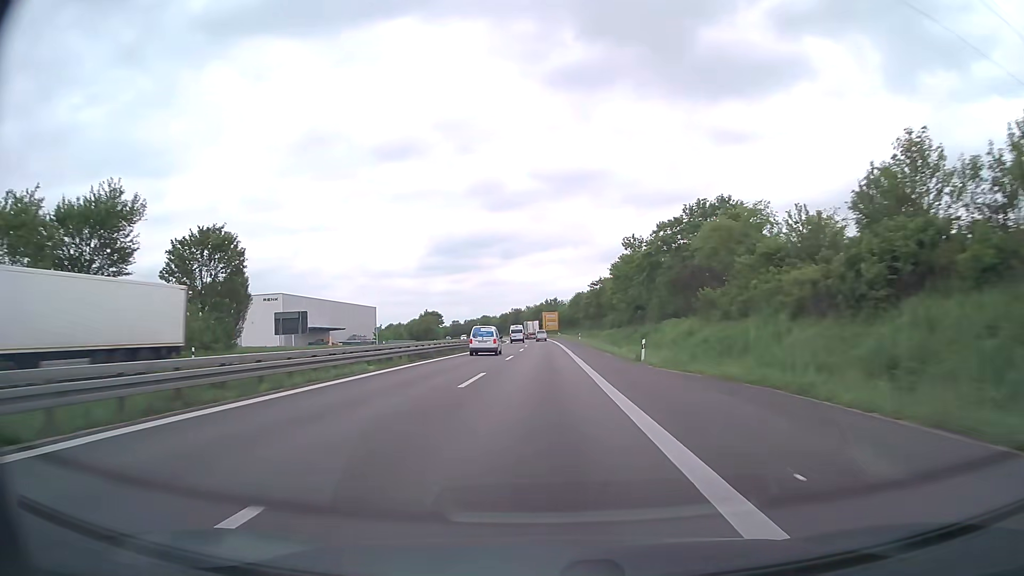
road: trunk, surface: asphalt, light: Day
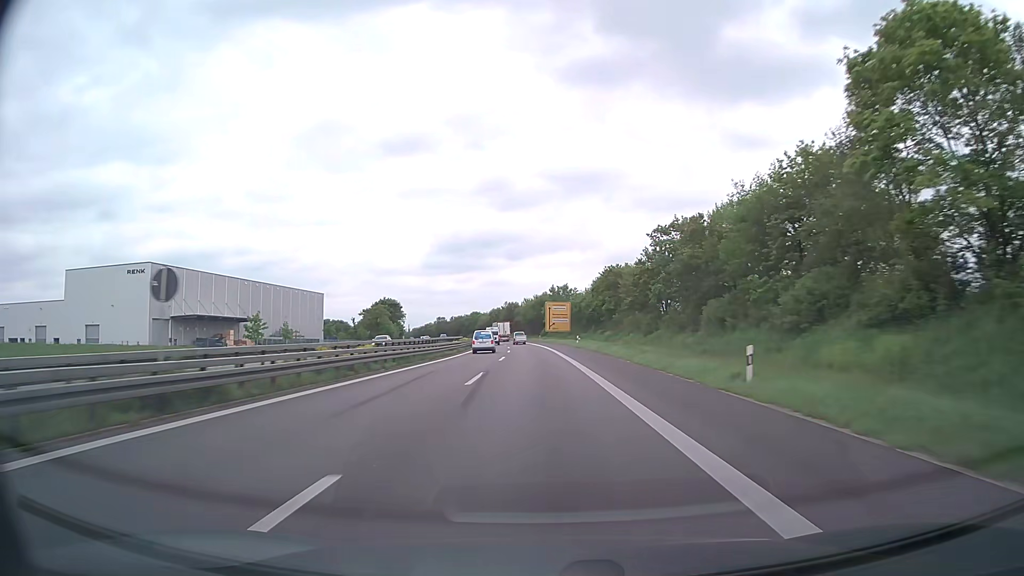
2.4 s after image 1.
(-0.1, +71.1) m; 0°
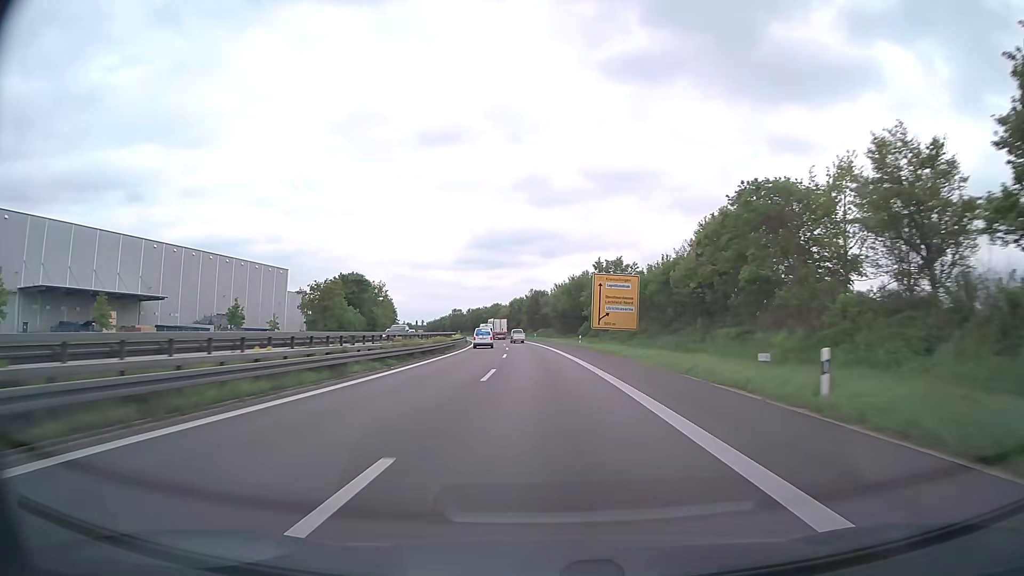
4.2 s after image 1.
(-1.2, +53.4) m; -3°
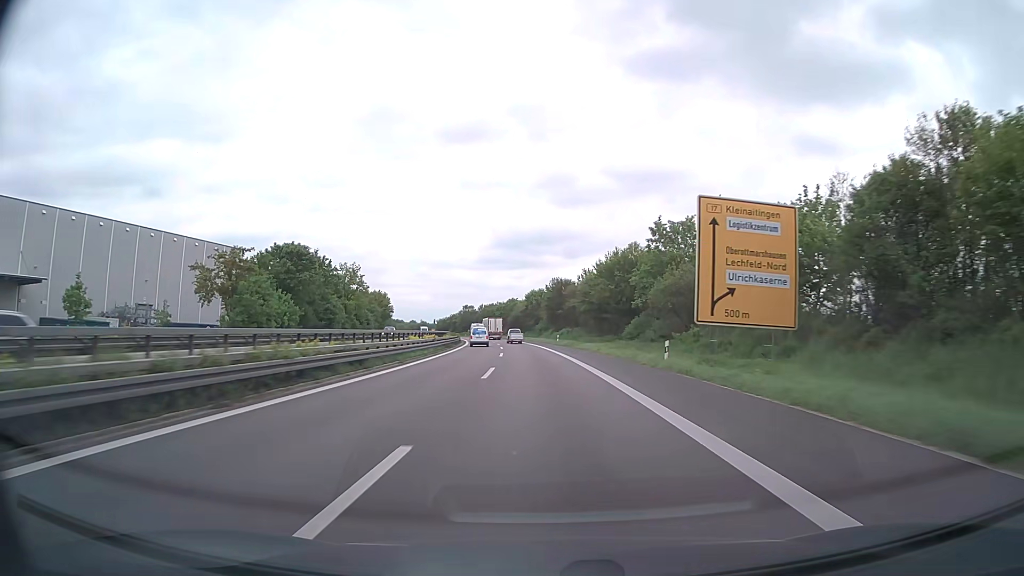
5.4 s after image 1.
(-0.4, +35.5) m; -2°
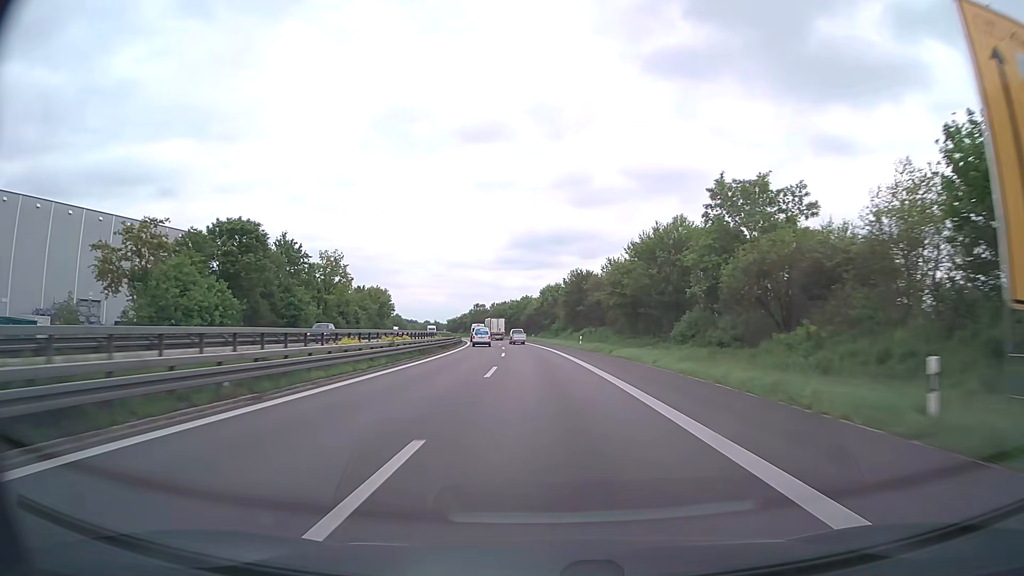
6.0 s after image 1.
(-0.2, +17.7) m; -1°
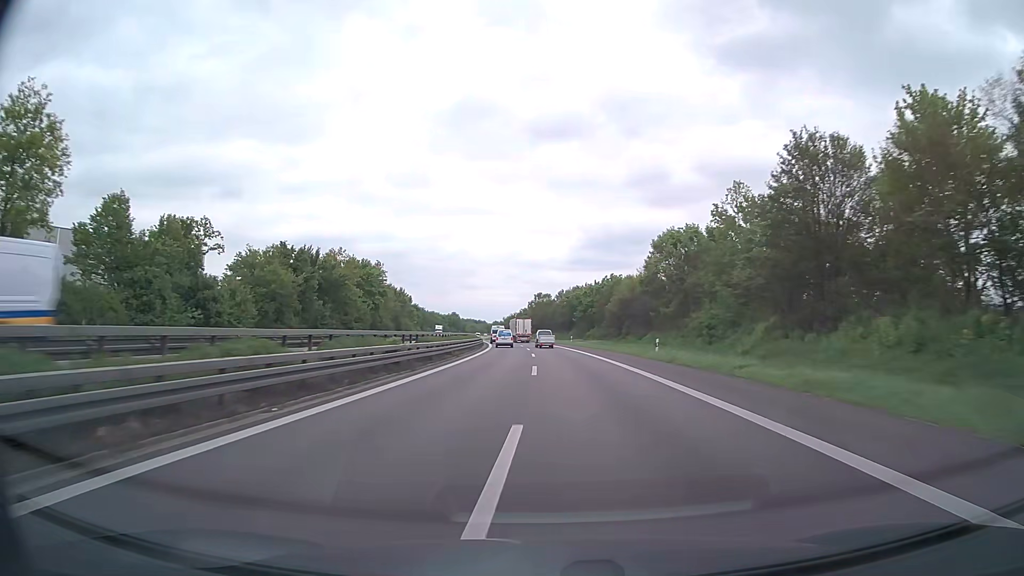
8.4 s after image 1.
(-3.8, +70.7) m; -6°
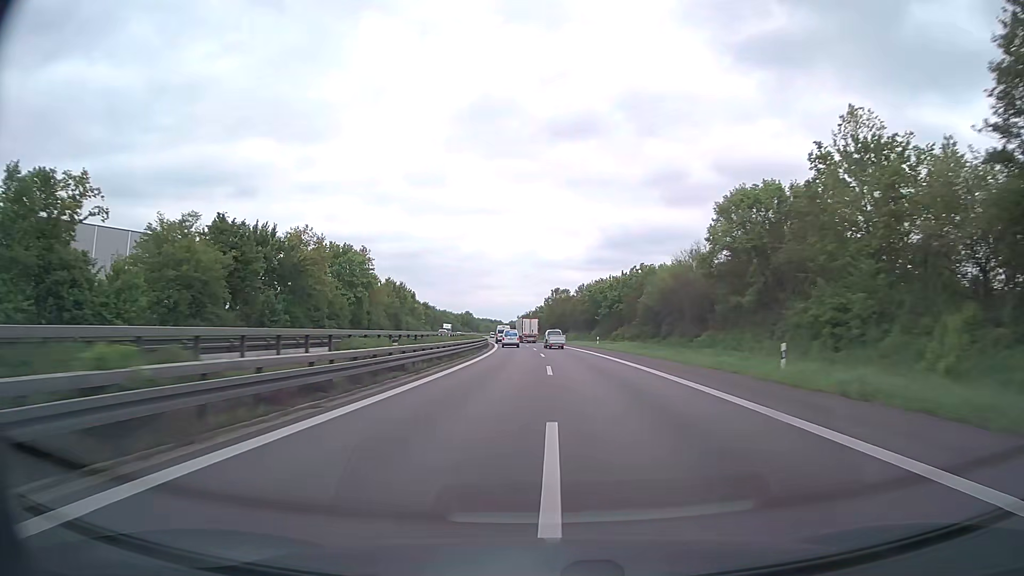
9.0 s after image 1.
(-0.2, +17.8) m; -1°
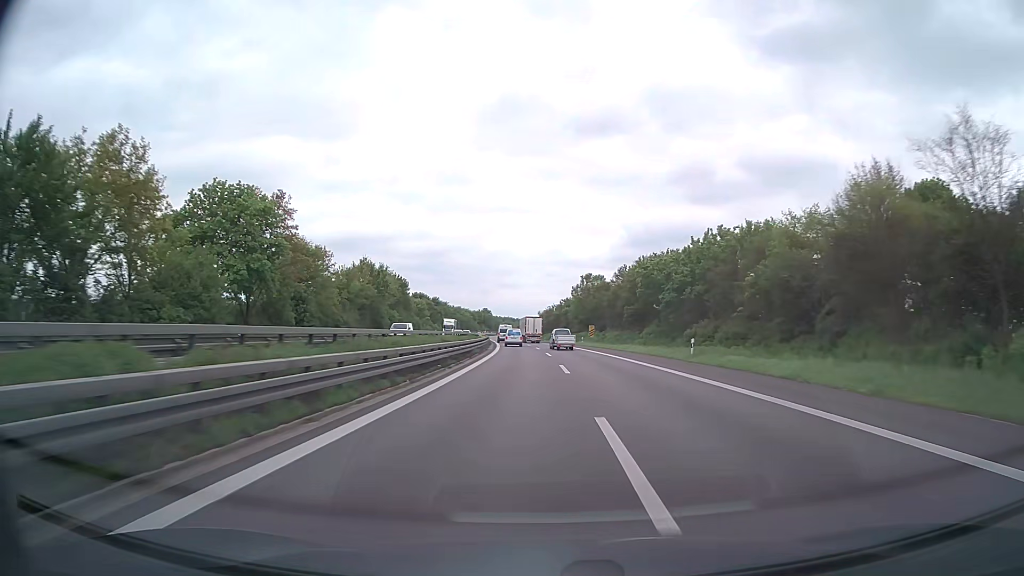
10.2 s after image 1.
(-0.7, +35.6) m; -2°
(0, +10) (0, +20) (0, +30) (-1, +40) (-1, +50) (-2, +60) (-2, +70) (-3, +80) (-4, +90) (-5, +100) m
